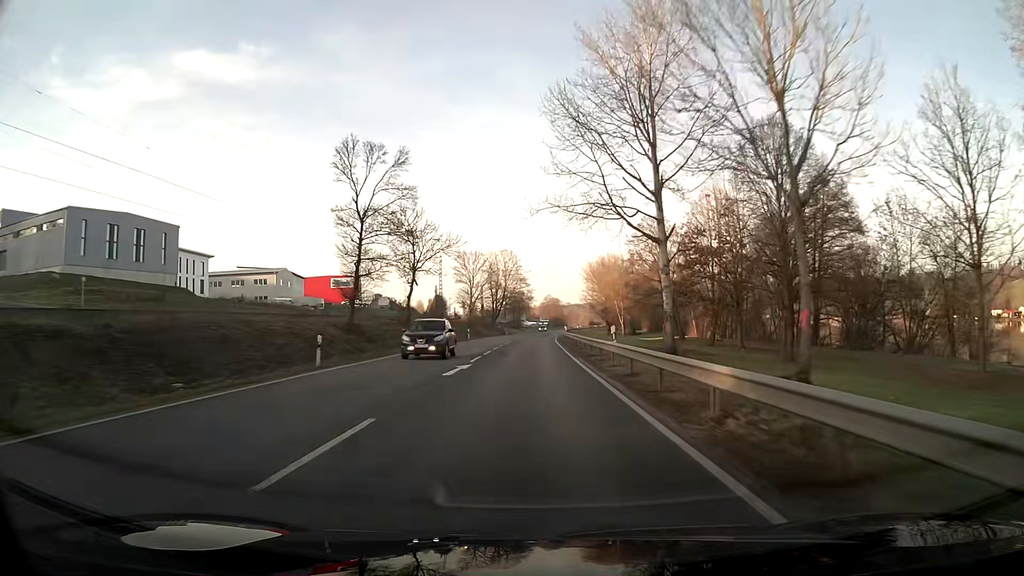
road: primary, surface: asphalt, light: Day
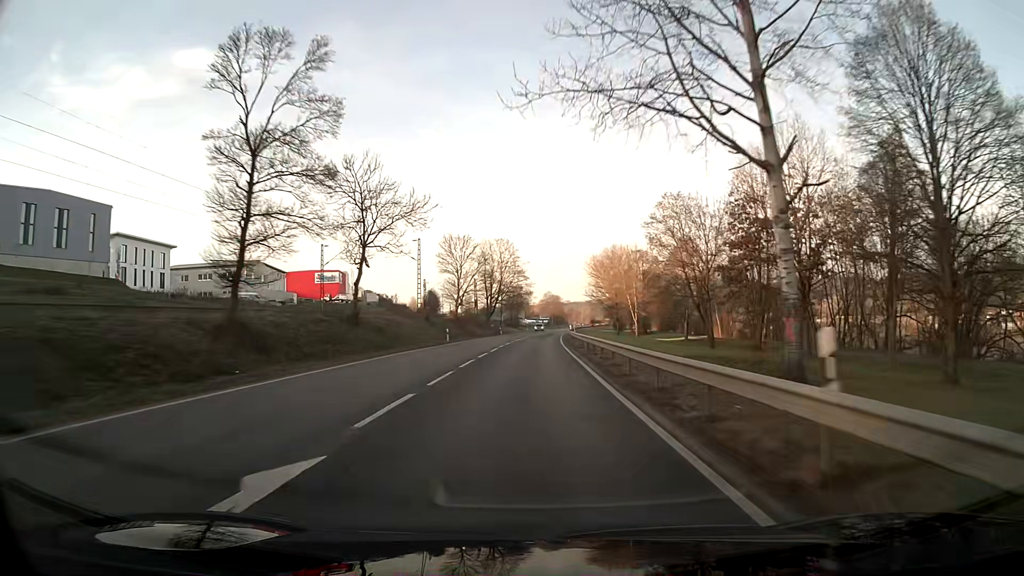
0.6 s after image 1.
(0.0, +16.0) m; 0°
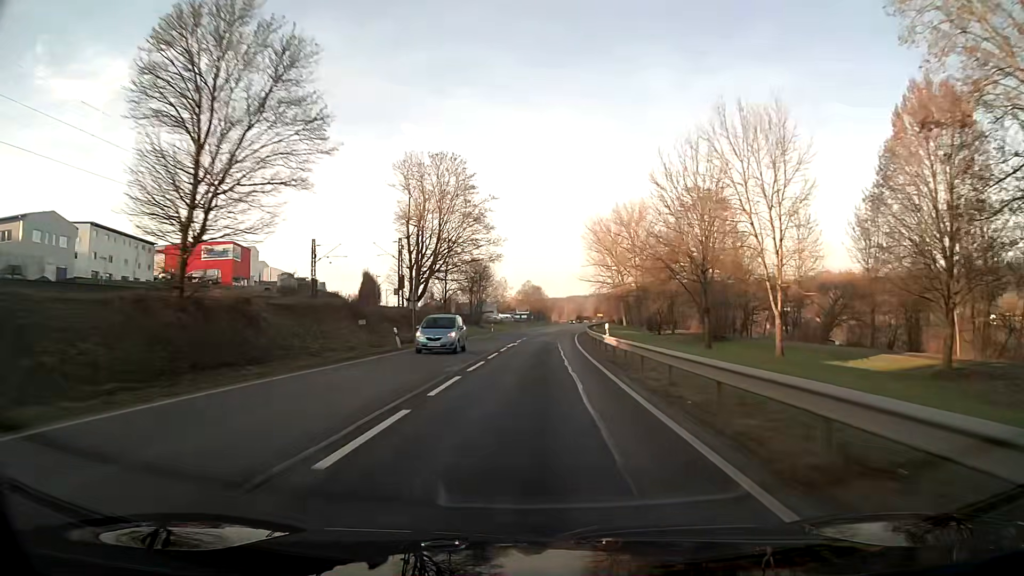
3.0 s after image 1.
(+1.0, +63.9) m; +2°
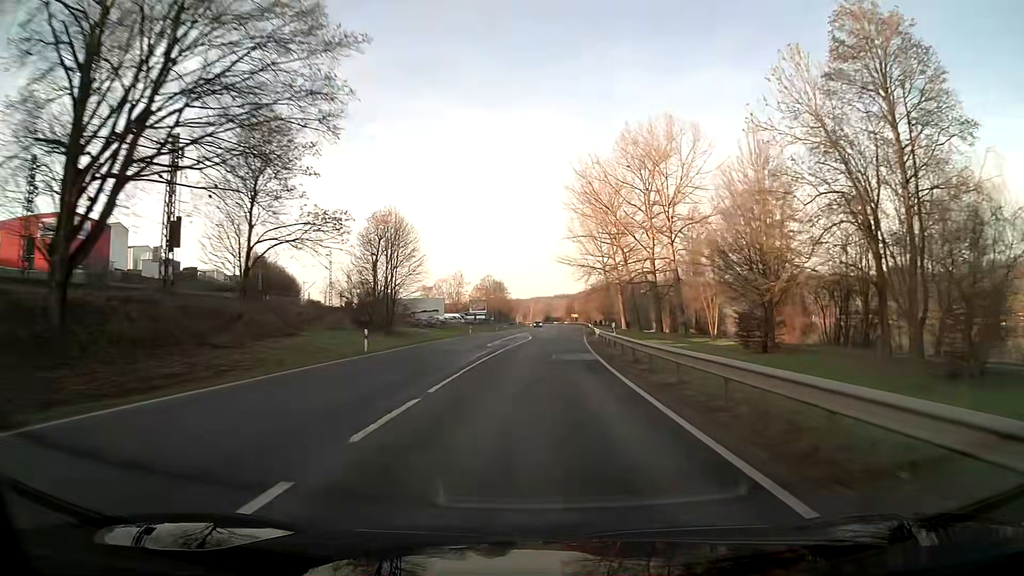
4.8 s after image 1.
(+1.2, +48.0) m; +3°
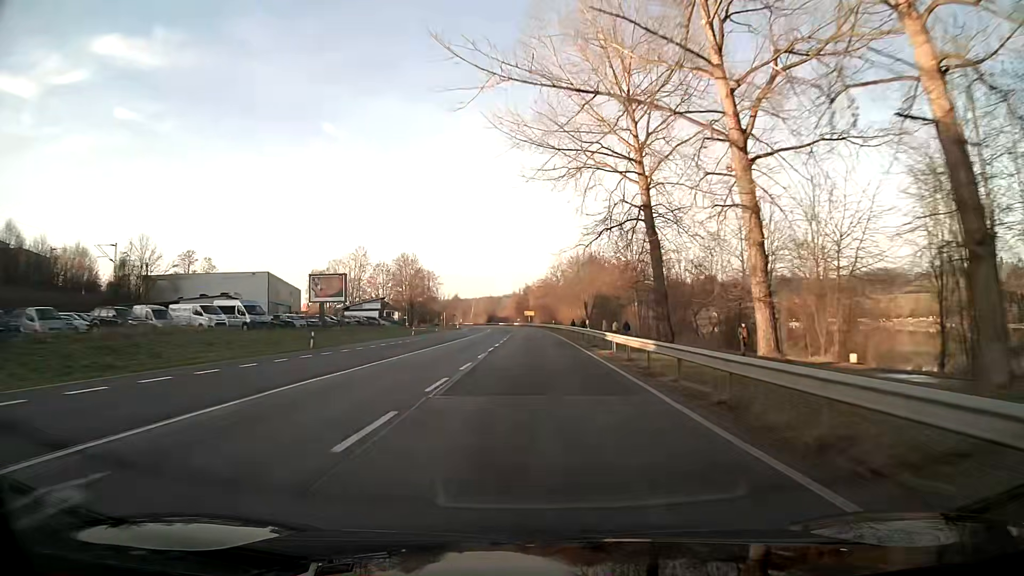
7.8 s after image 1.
(+3.4, +79.9) m; +4°
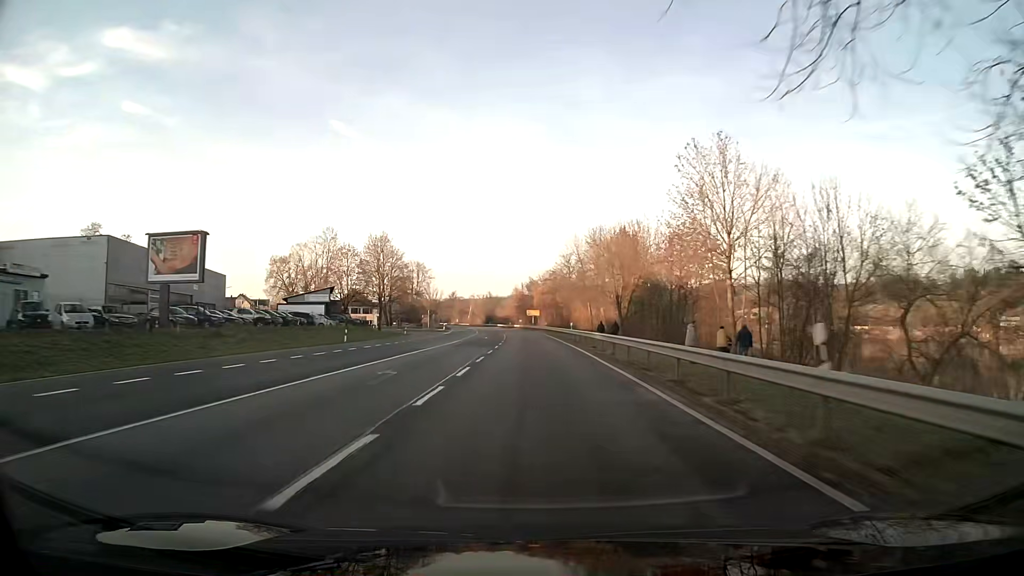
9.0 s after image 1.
(0.0, +32.0) m; 0°
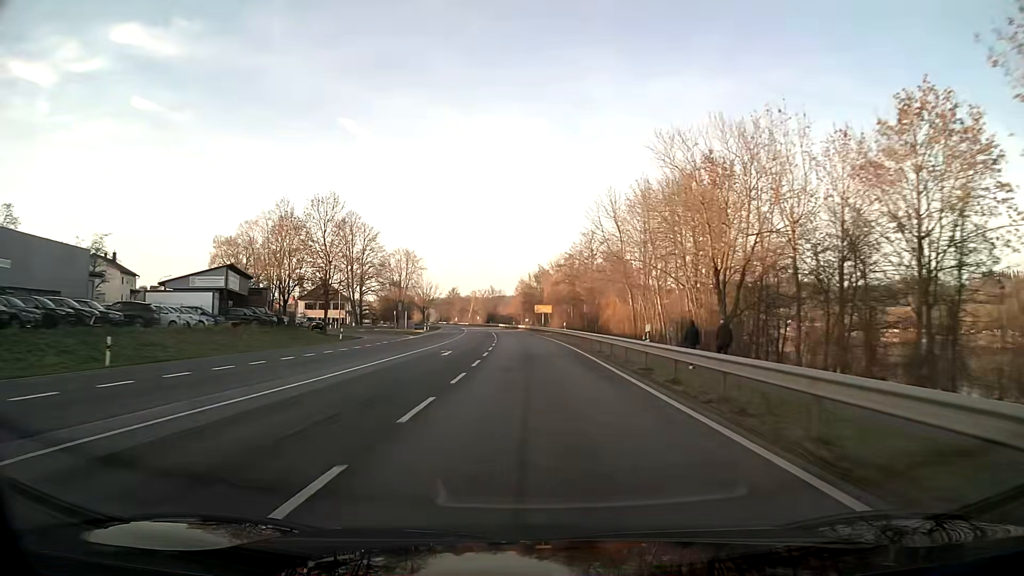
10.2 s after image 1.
(-0.3, +31.9) m; -1°
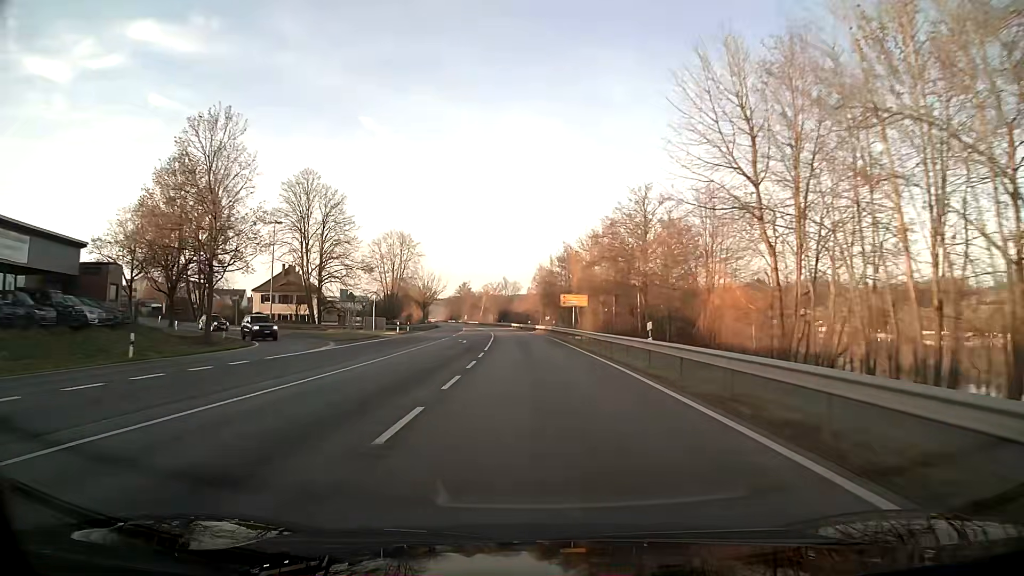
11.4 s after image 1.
(-0.5, +31.9) m; -2°
